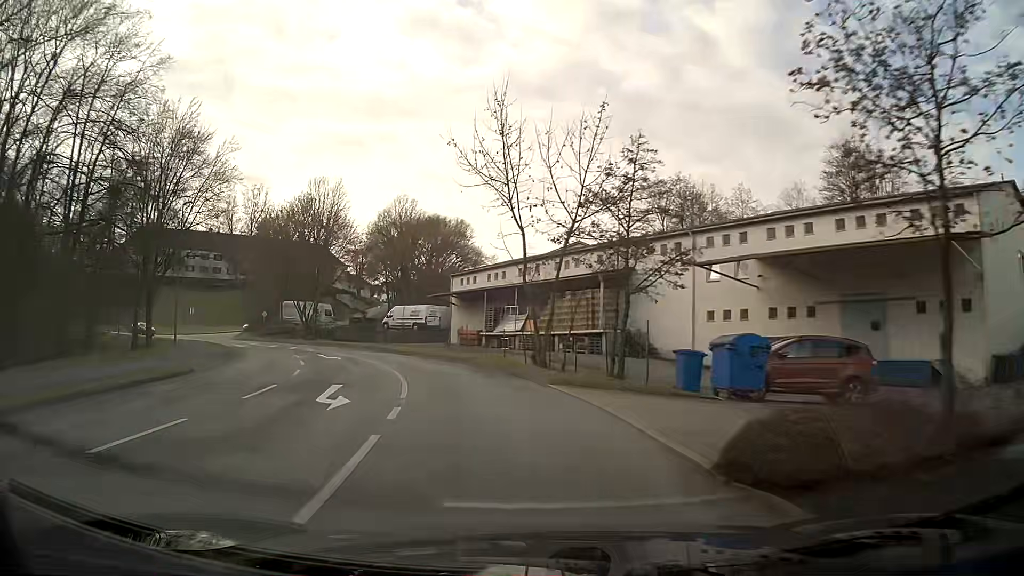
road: unclassified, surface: asphalt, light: Day
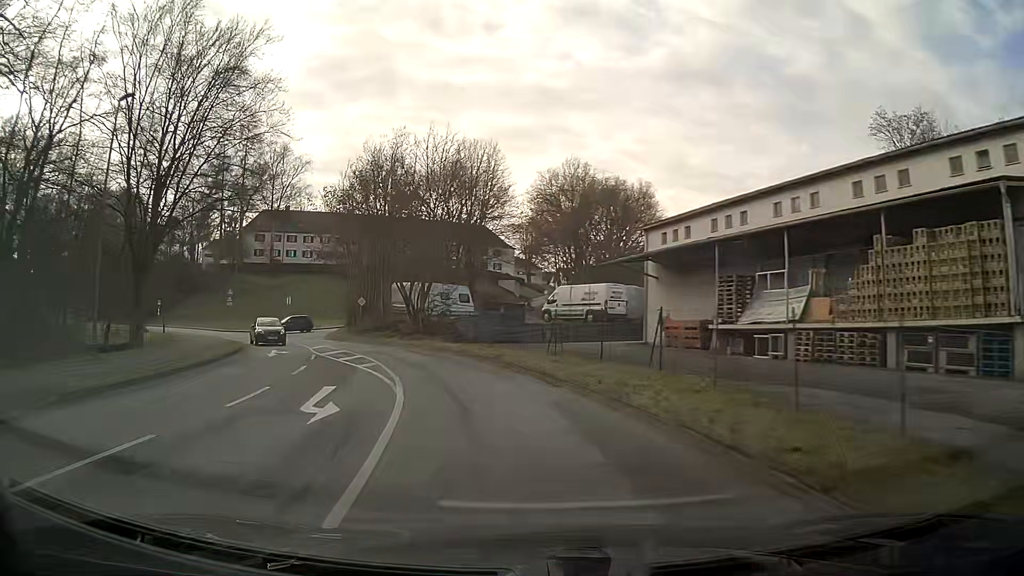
(-2.8, +21.0) m; -15°
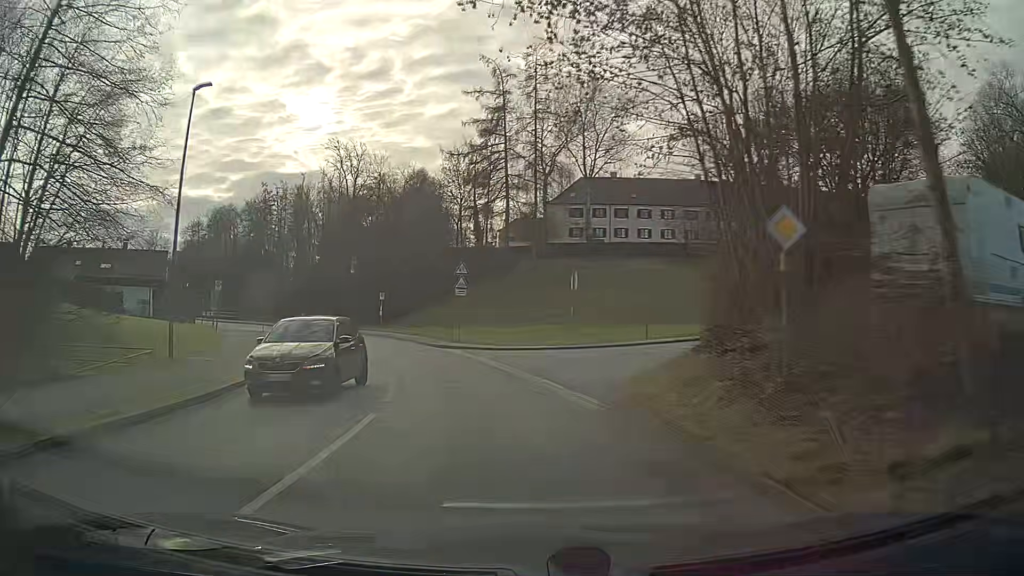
(-9.2, +33.8) m; -30°
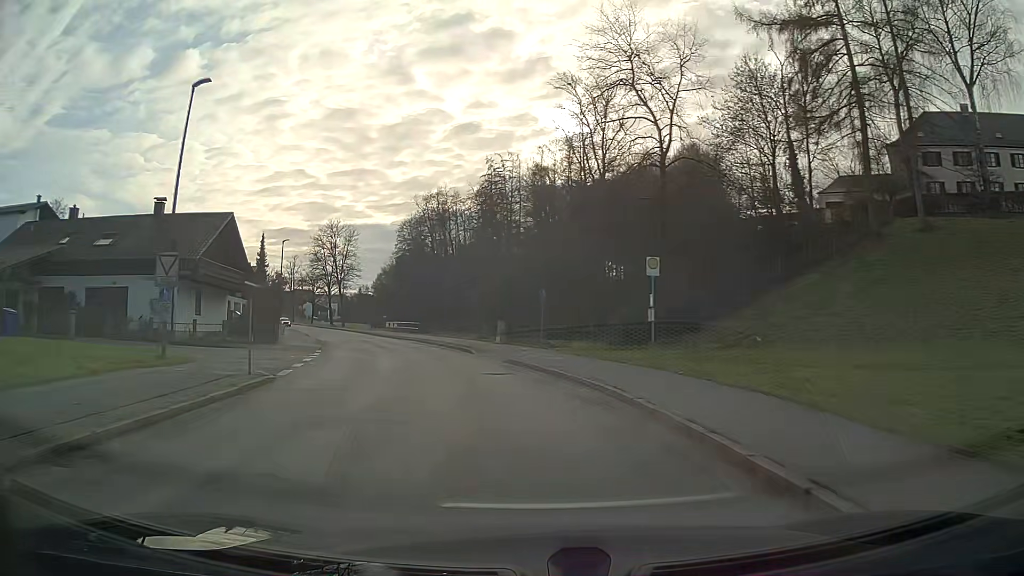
(-7.2, +34.5) m; -23°
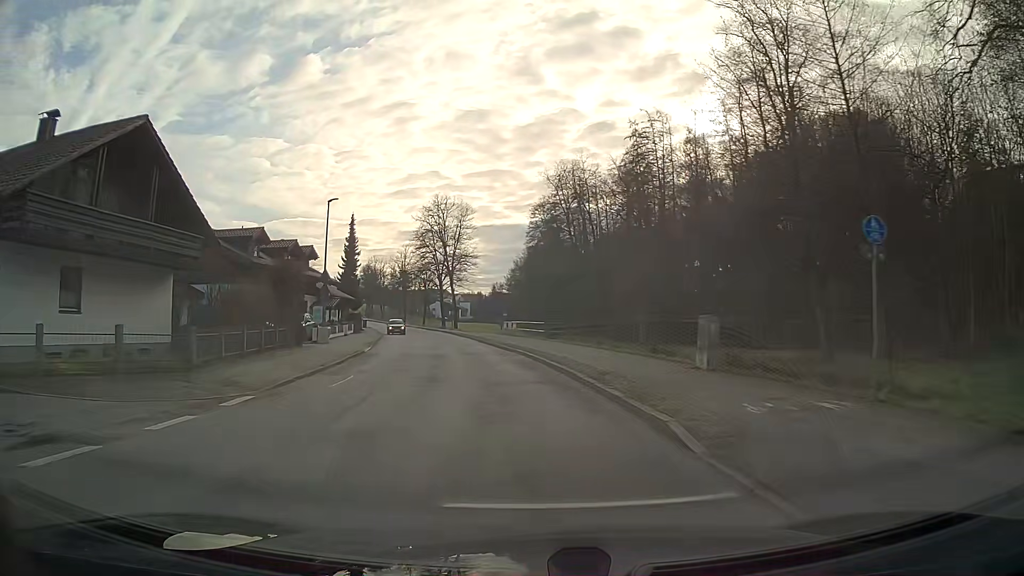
(-2.3, +21.3) m; -12°
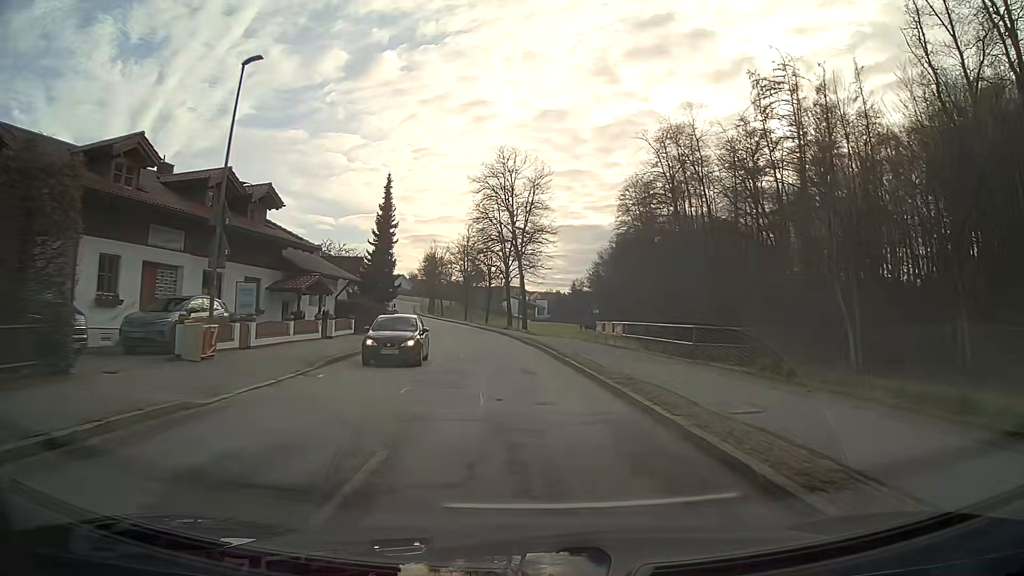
(-1.4, +21.8) m; -6°
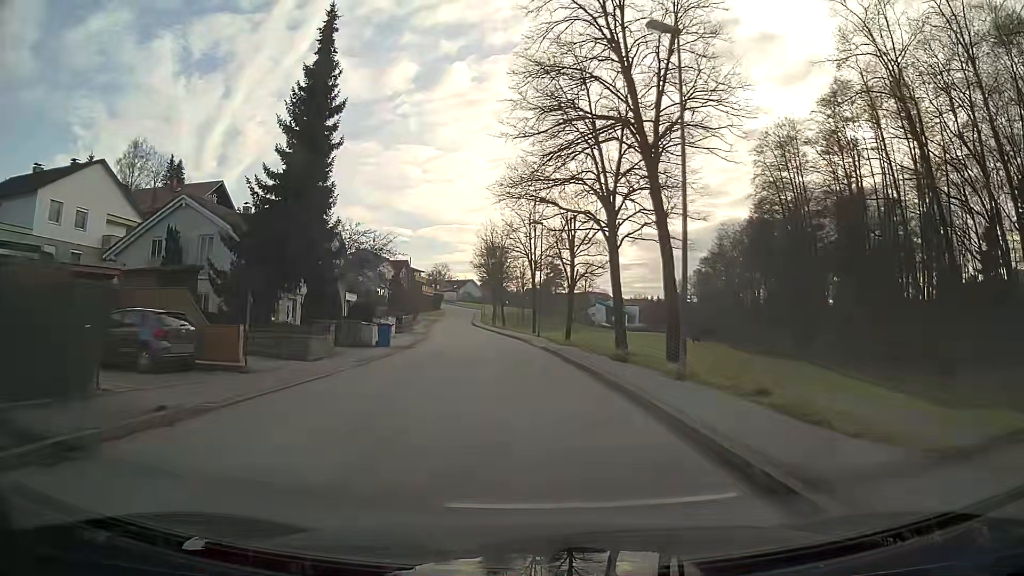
(-2.4, +38.0) m; -7°
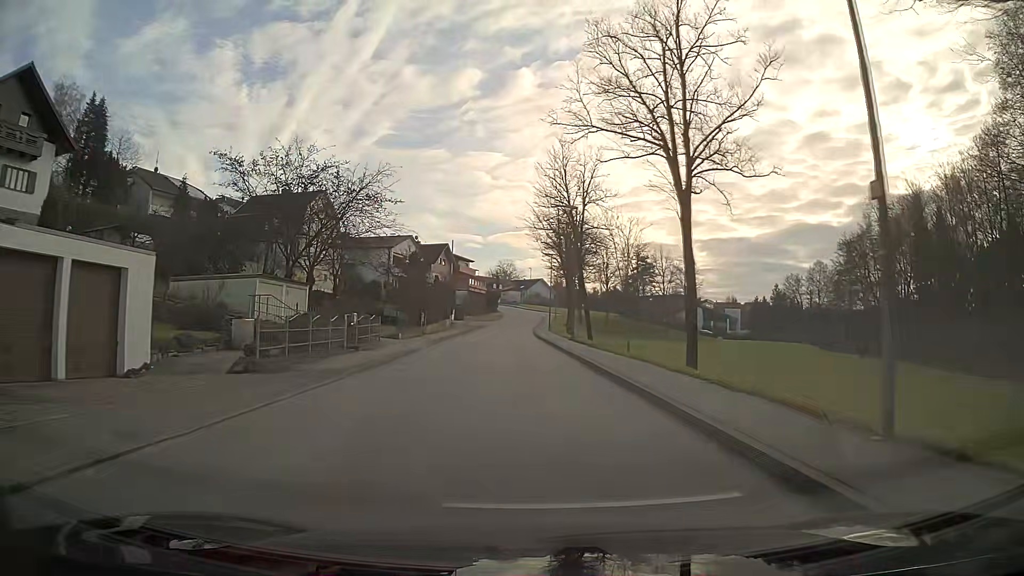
(-2.3, +39.3) m; -6°
(0, +10) (0, +20) (-1, +30) (-1, +40) (-1, +50) (-1, +60) (-1, +70) (-1, +80) (0, +90) (0, +100) m
